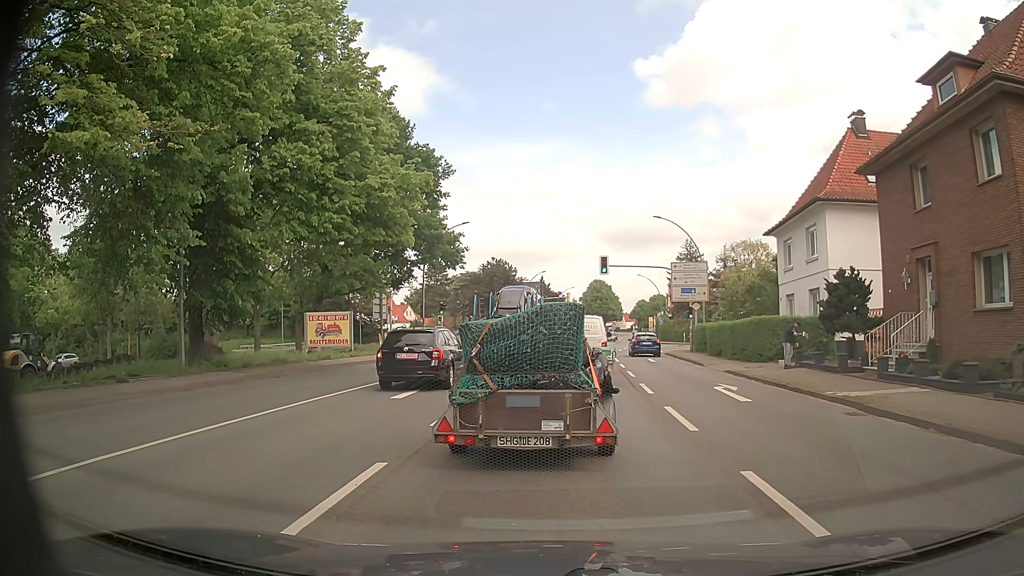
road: primary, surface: asphalt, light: Day
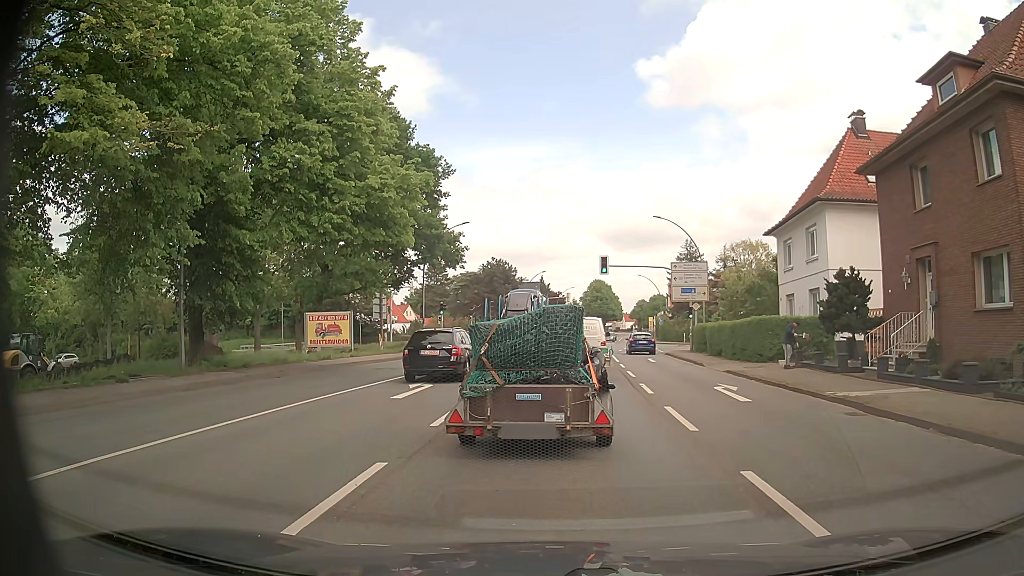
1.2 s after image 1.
(0.0, 0.0) m; 0°
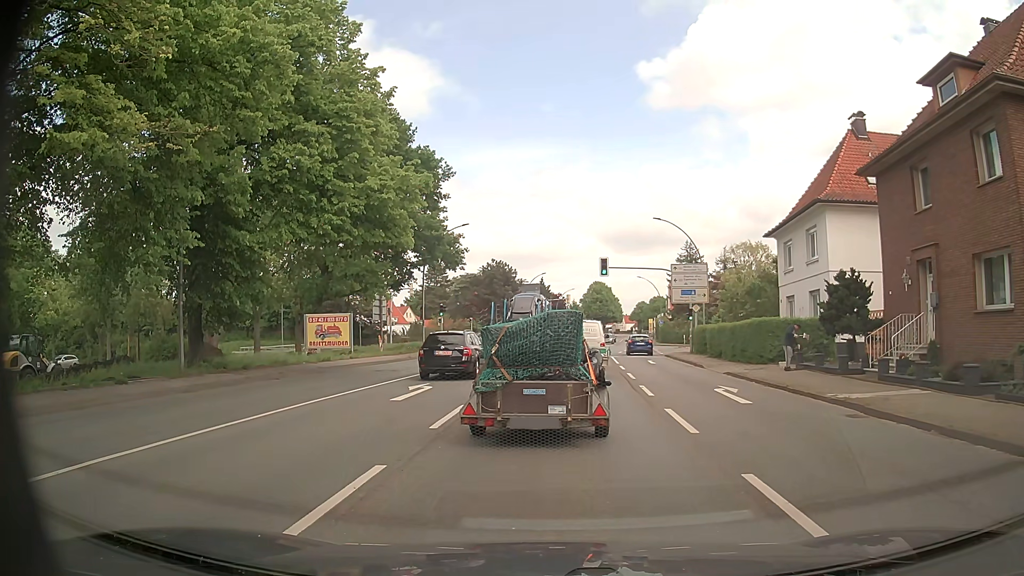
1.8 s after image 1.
(0.0, 0.0) m; 0°
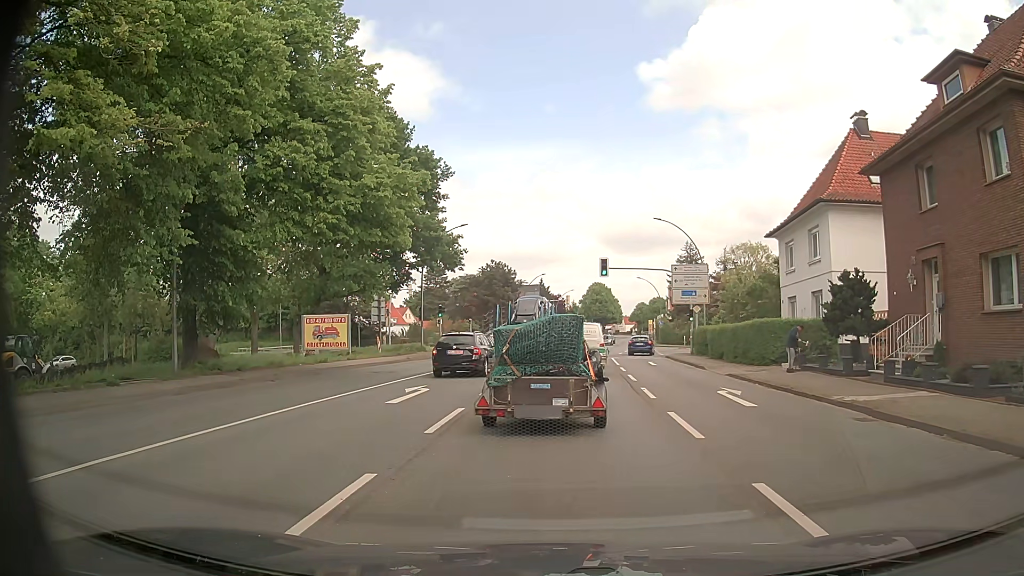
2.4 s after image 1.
(0.0, +0.4) m; 0°
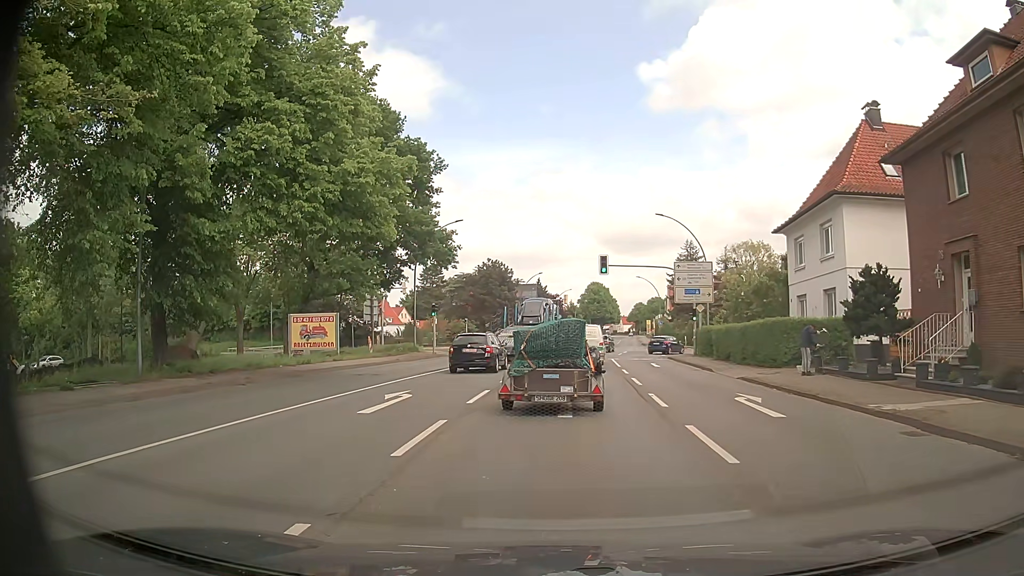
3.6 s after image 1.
(0.0, +2.0) m; +1°
